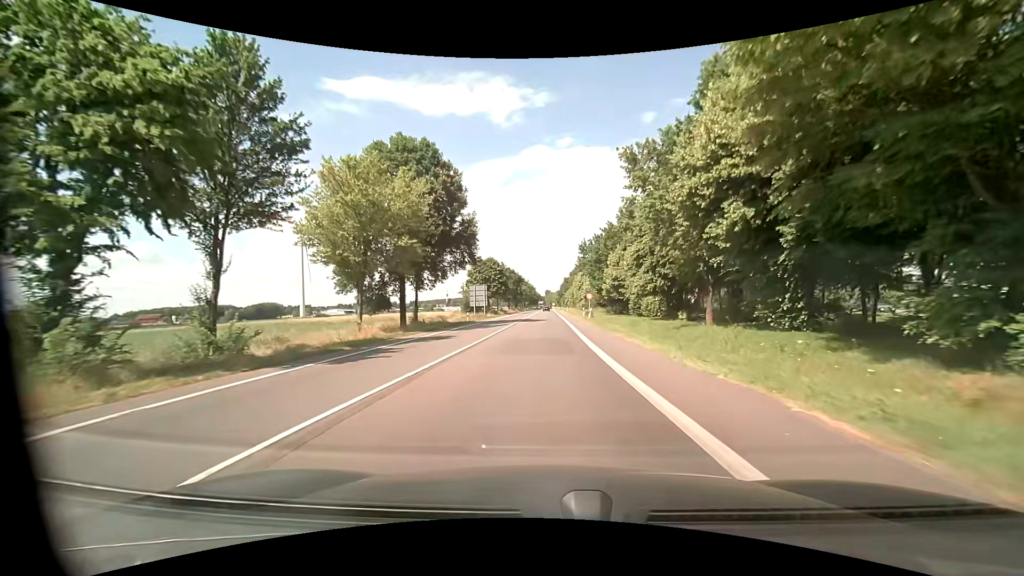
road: primary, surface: asphalt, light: Day
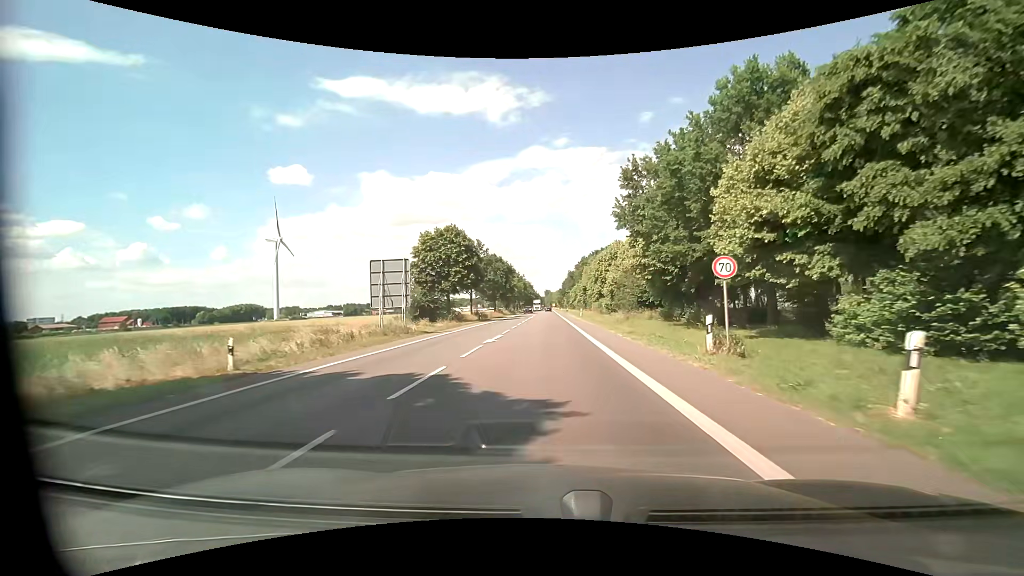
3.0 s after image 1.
(0.0, +41.3) m; 0°
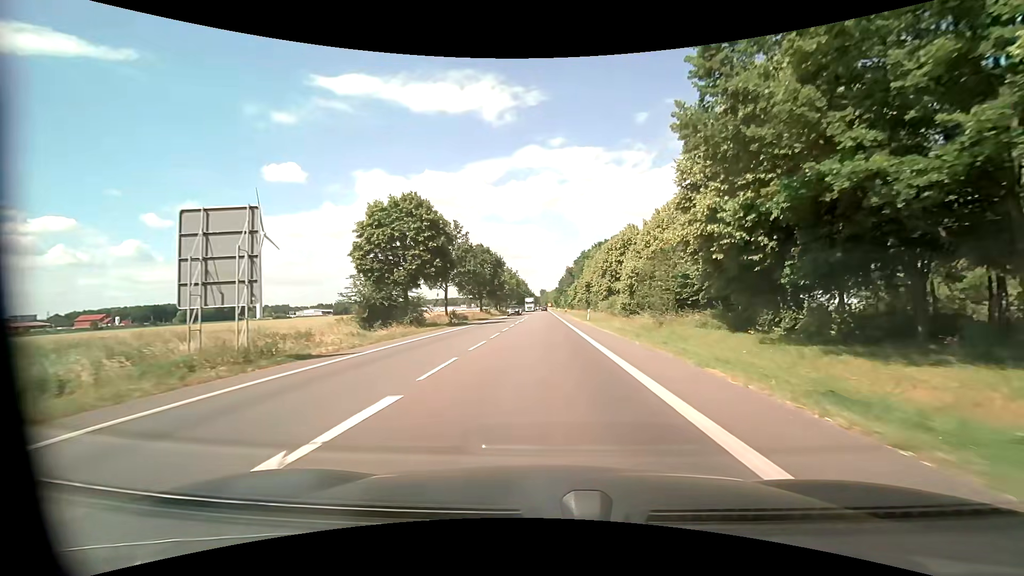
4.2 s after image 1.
(0.0, +16.6) m; +1°
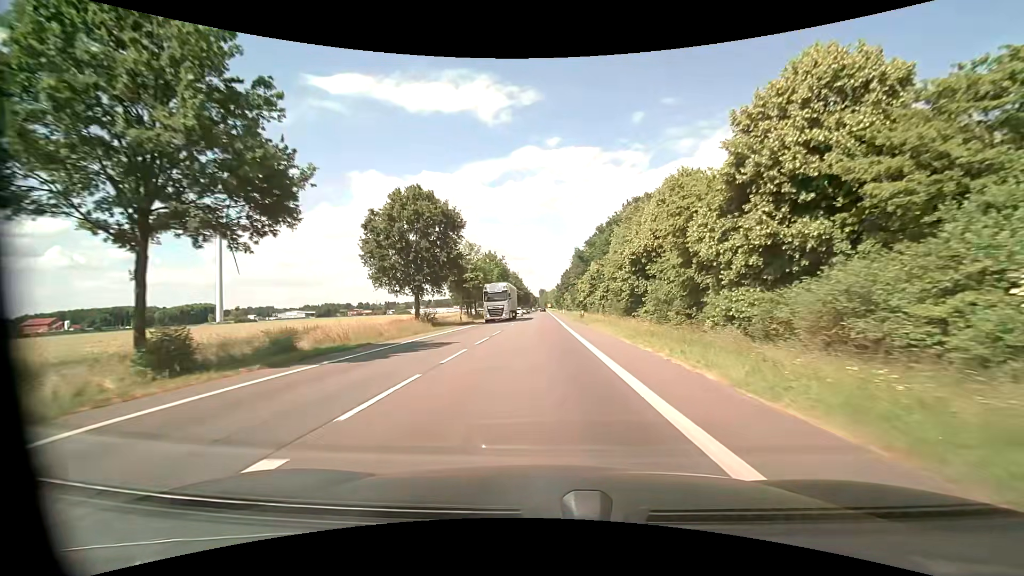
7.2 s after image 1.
(+0.1, +46.1) m; 0°
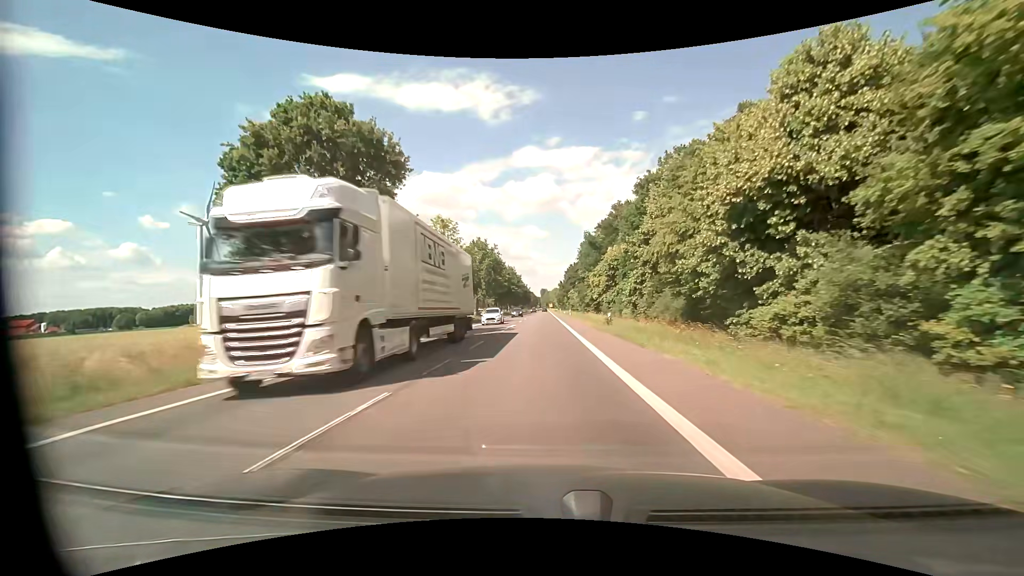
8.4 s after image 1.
(0.0, +20.6) m; -1°
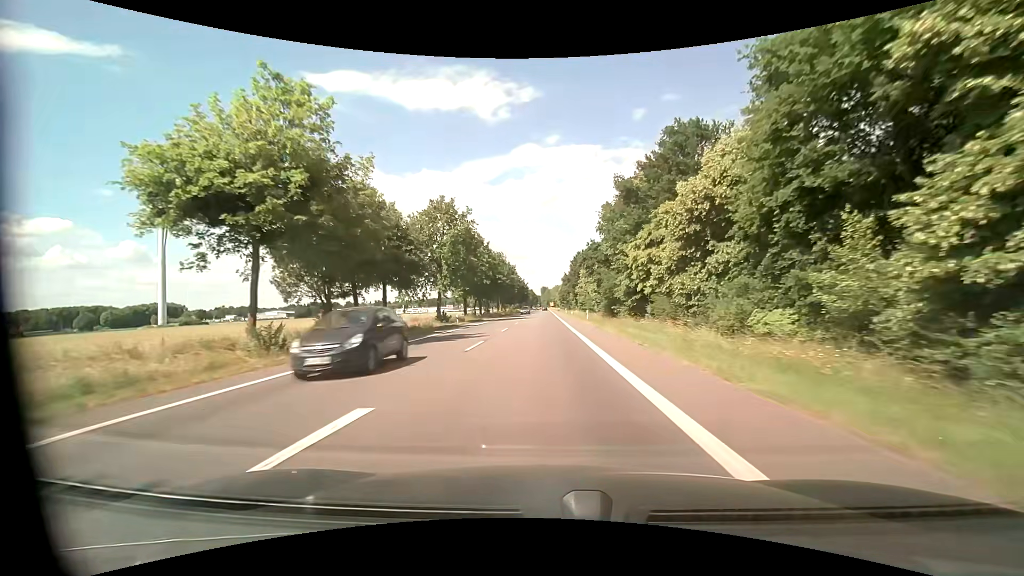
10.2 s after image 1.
(+0.2, +32.5) m; 0°
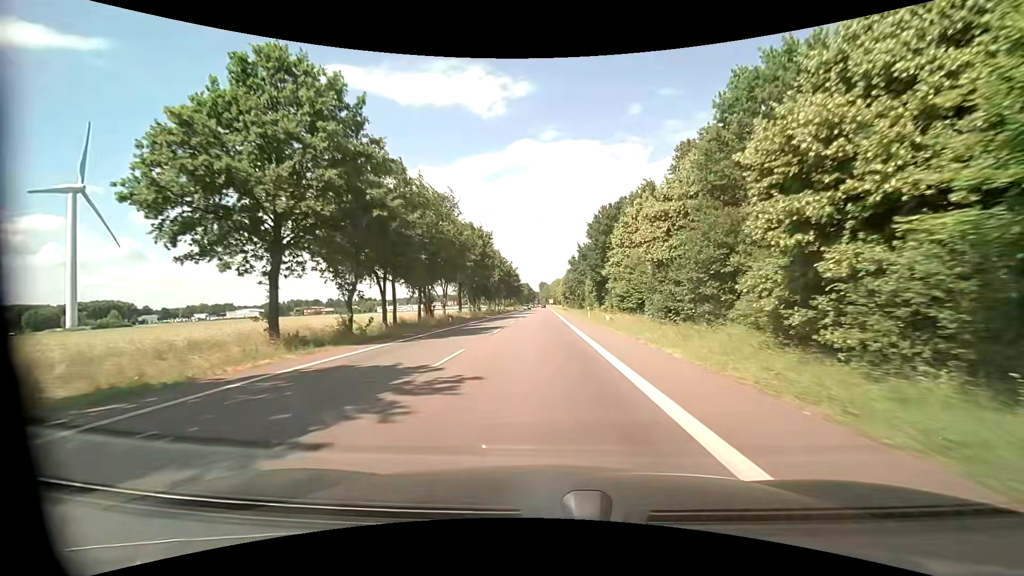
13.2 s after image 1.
(+0.4, +53.3) m; +1°
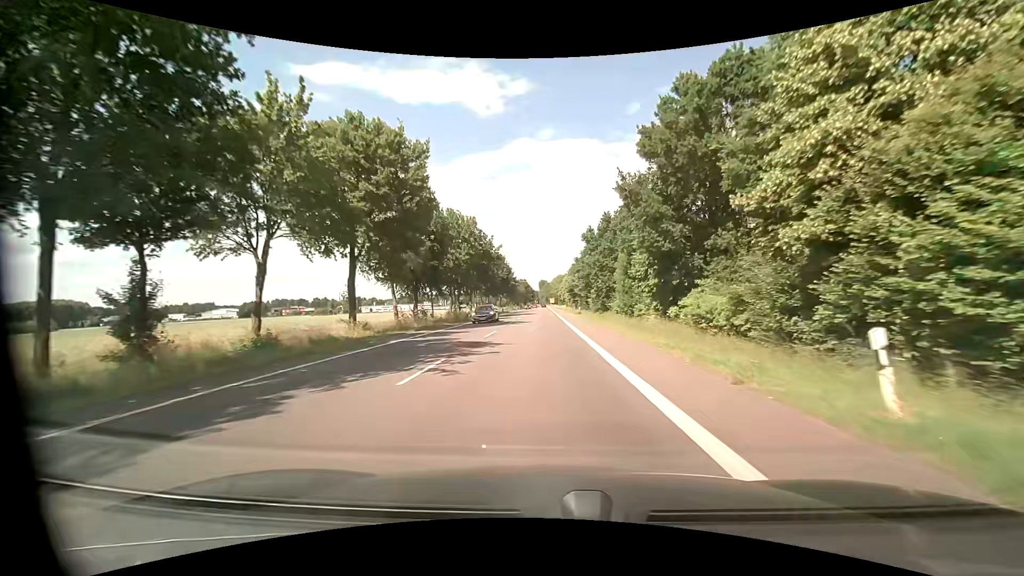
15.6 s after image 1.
(-0.3, +39.2) m; 0°
(0, +10) (0, +20) (0, +30) (0, +40) (0, +50) (0, +60) (0, +70) (0, +80) (0, +90) (0, +100) m
